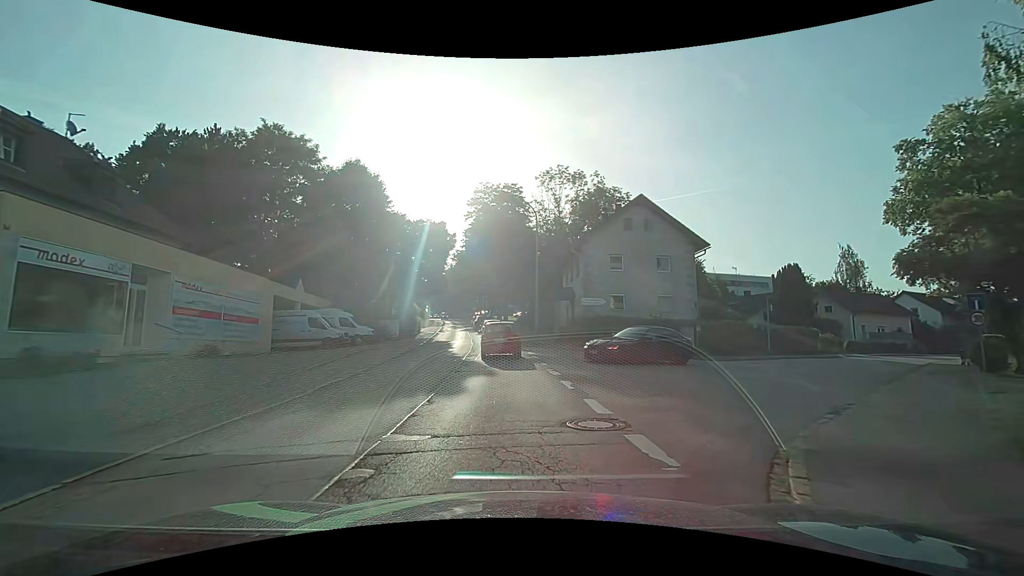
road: secondary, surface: asphalt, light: Day
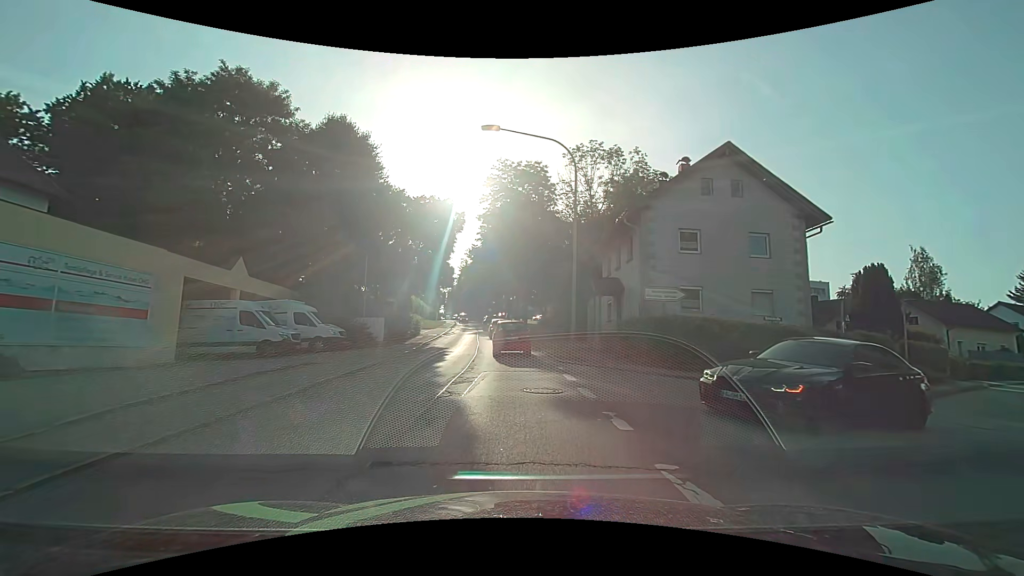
(-0.4, +10.4) m; -3°
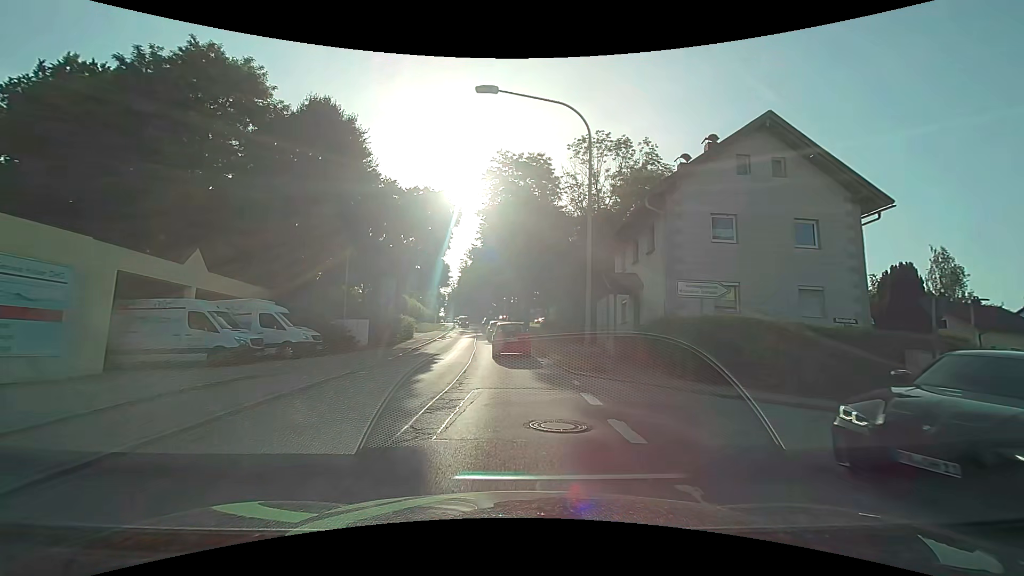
(0.0, +3.6) m; 0°
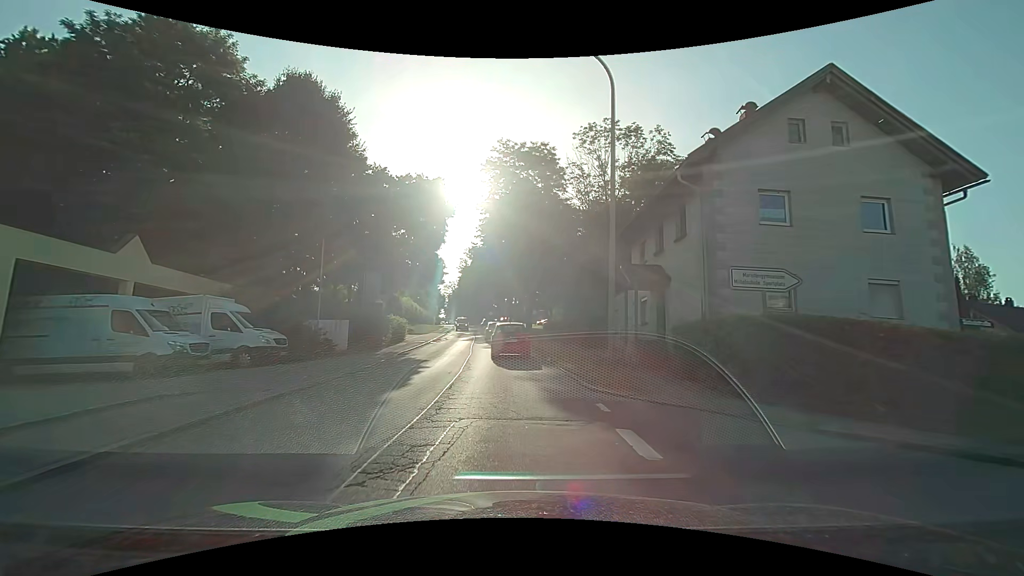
(0.0, +3.6) m; 0°
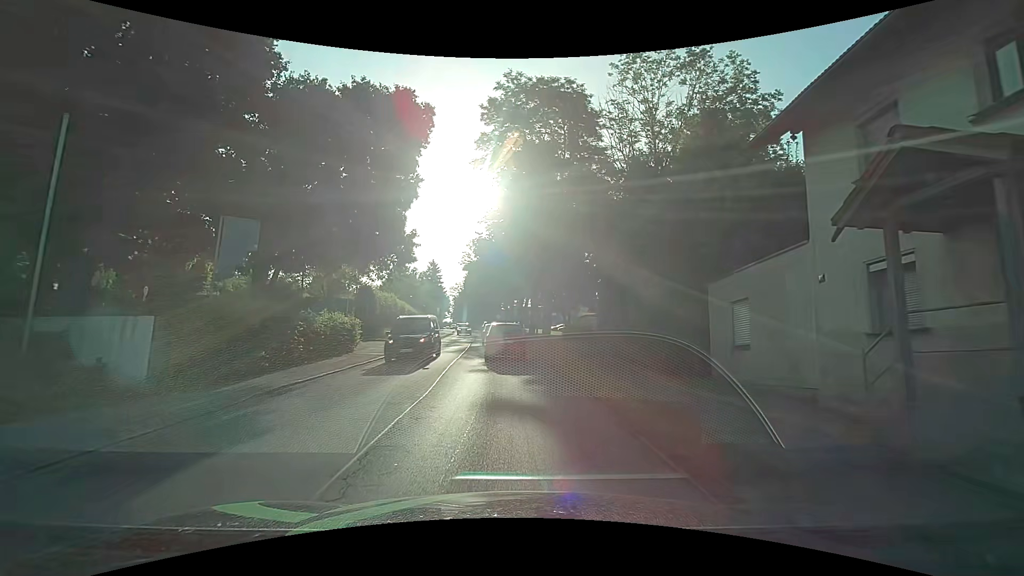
(-0.2, +13.7) m; -2°
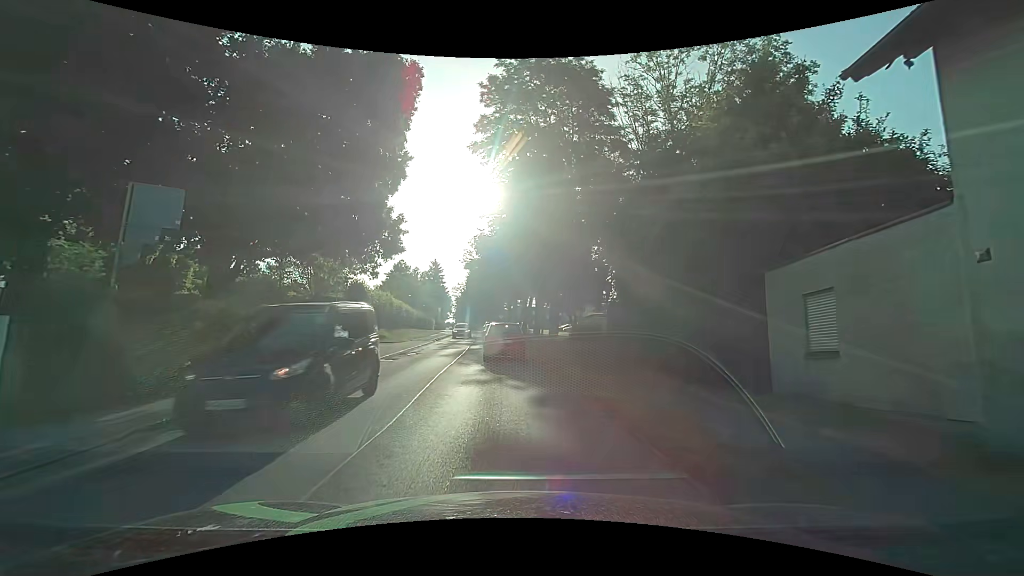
(0.0, +3.2) m; +1°
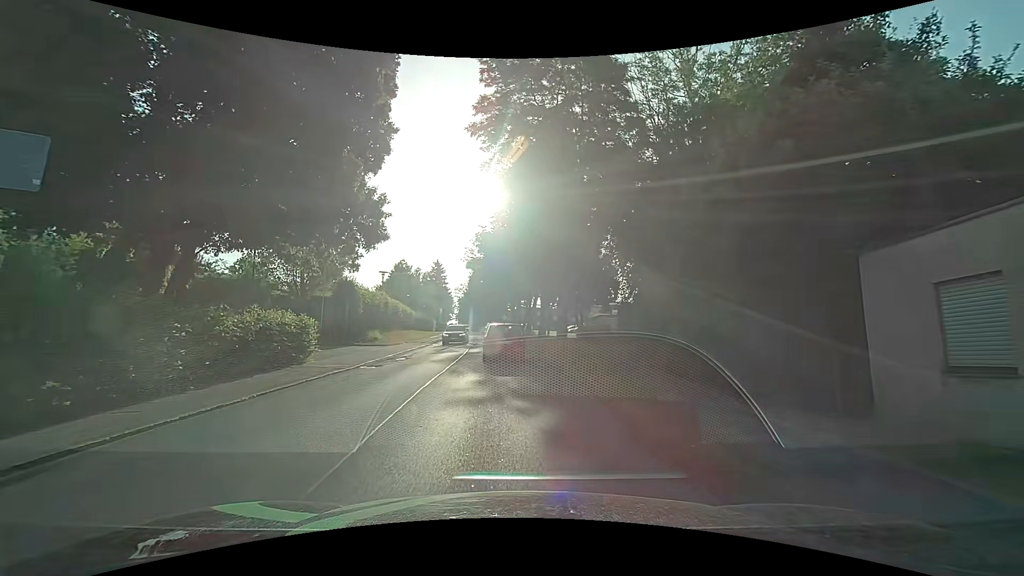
(0.0, +3.1) m; -2°
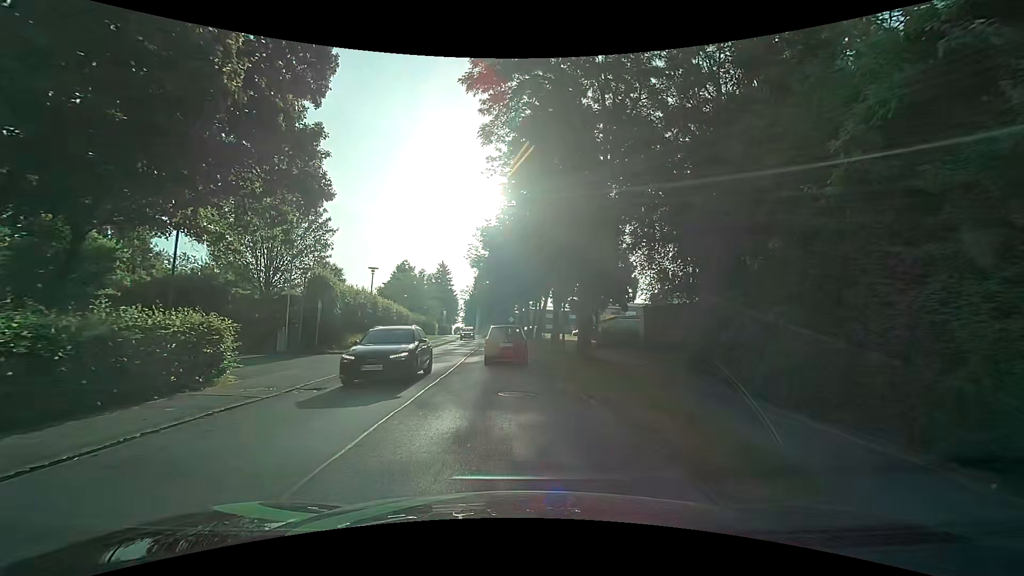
(0.0, +5.9) m; +1°
(0, +10) (-1, +20) (-1, +30) (-1, +40) (-2, +50) (-3, +60) (-4, +70) (-5, +80) (-6, +90) (-7, +100) m
